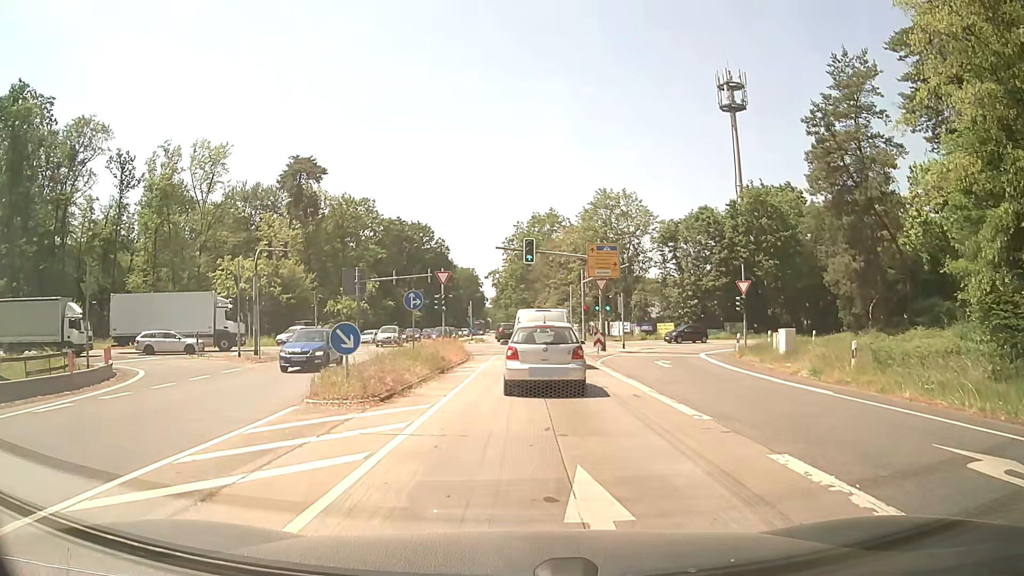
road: secondary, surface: asphalt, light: Day
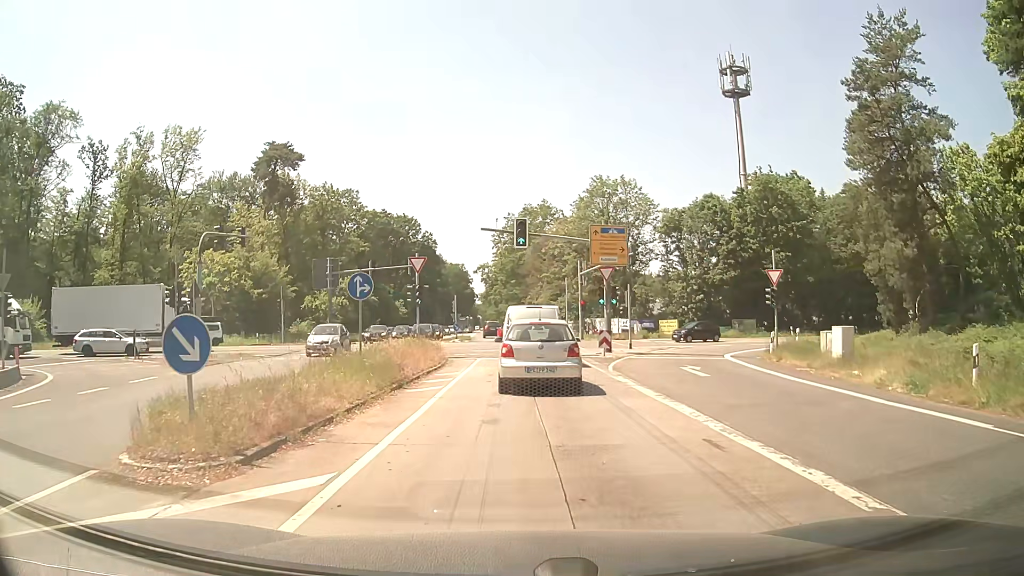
(0.0, +6.0) m; +1°
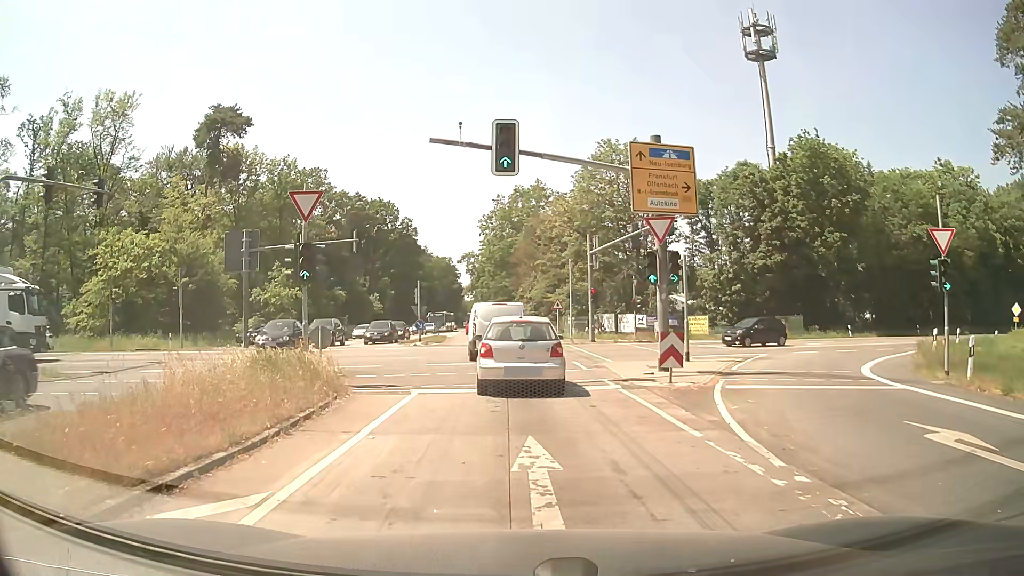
(+0.3, +14.3) m; 0°
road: secondary_link
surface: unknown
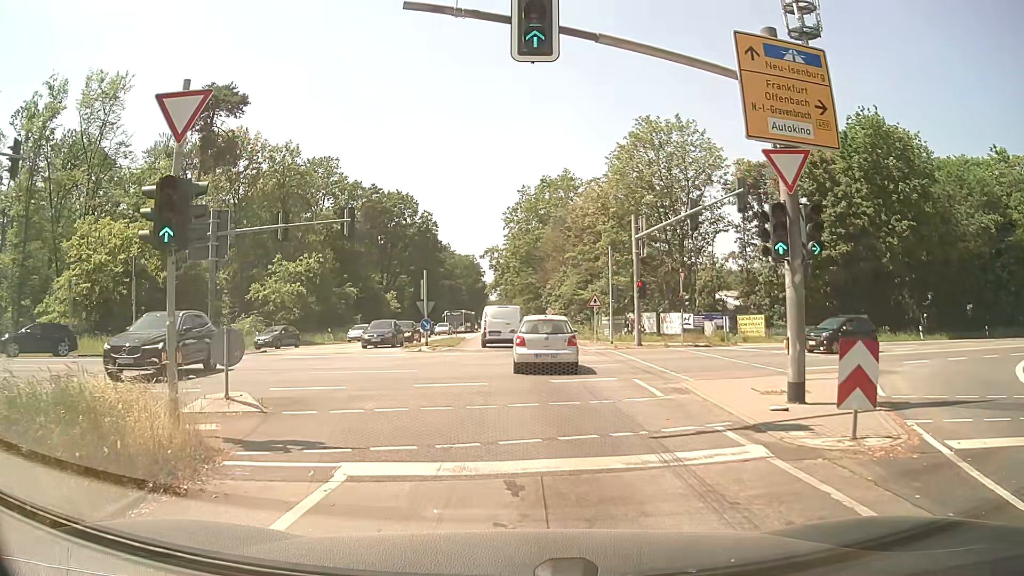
(0.0, +7.2) m; -1°
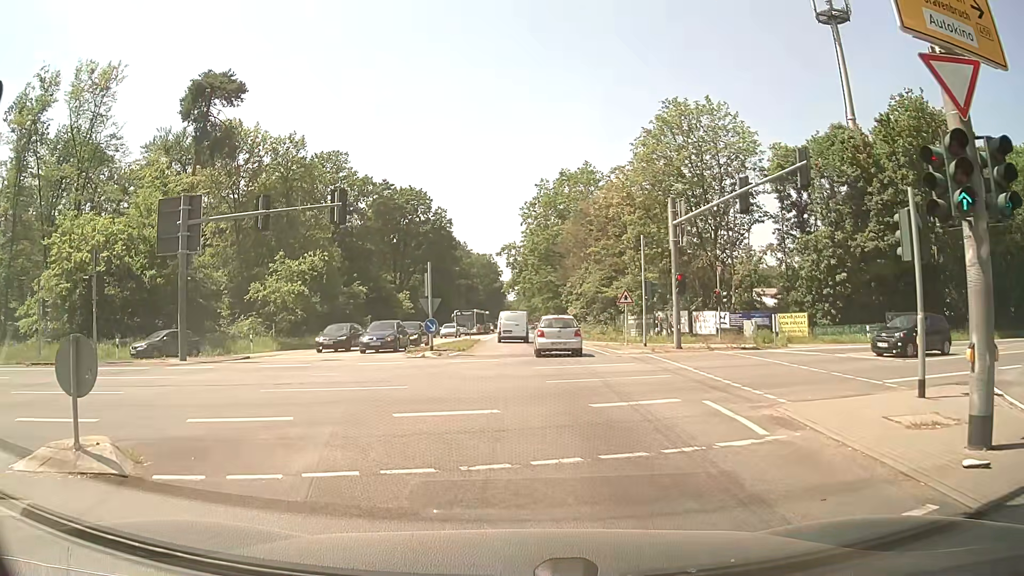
(0.0, +4.4) m; -3°
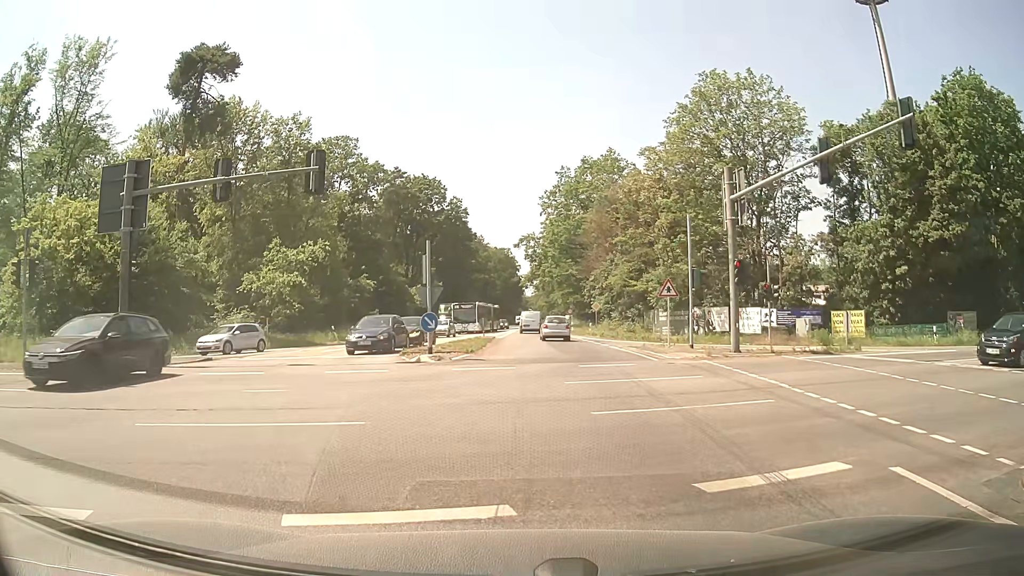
(0.0, +5.2) m; 0°
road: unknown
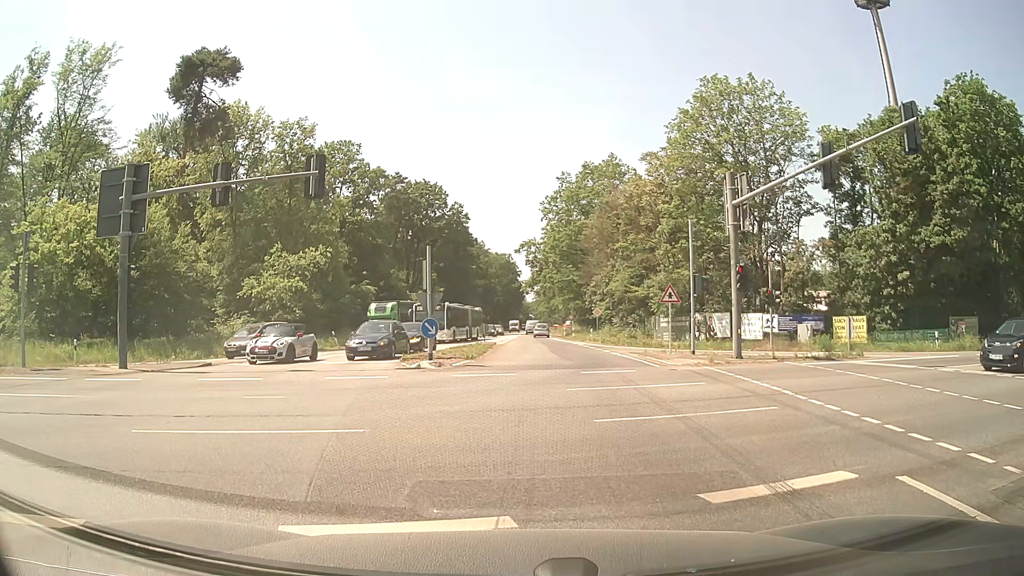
(0.0, +0.2) m; 0°
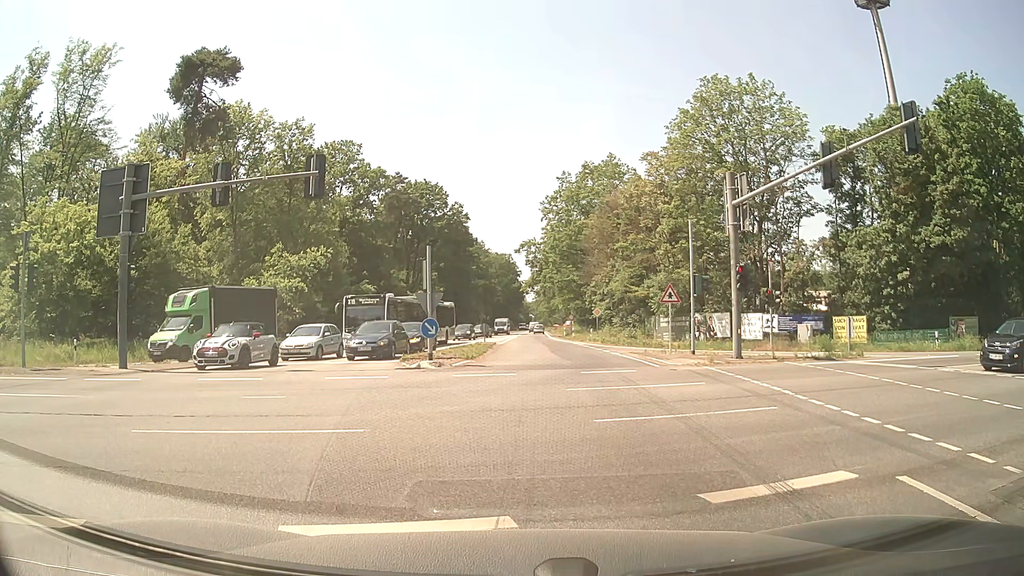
(0.0, 0.0) m; 0°
